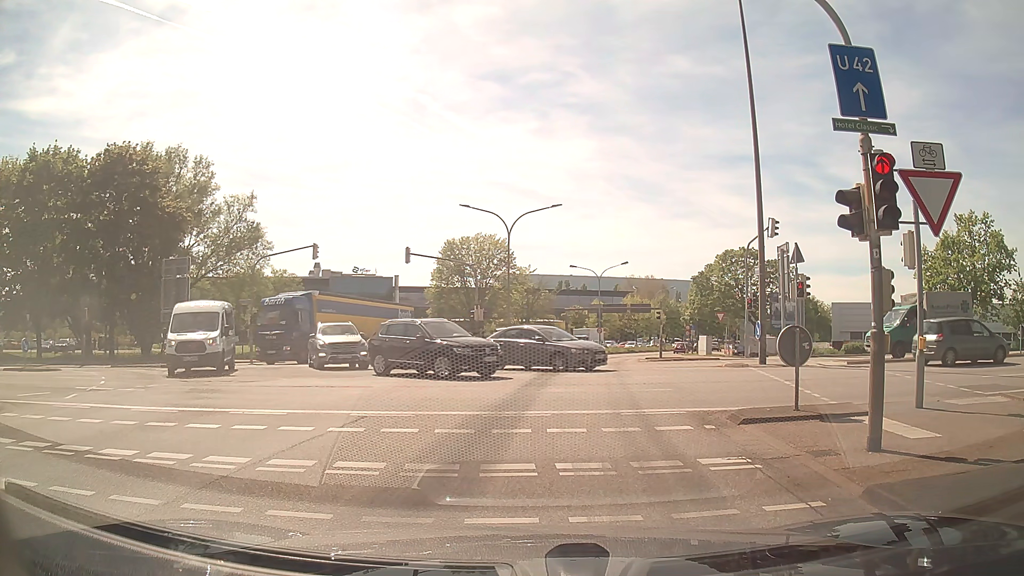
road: trunk_link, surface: asphalt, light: Day
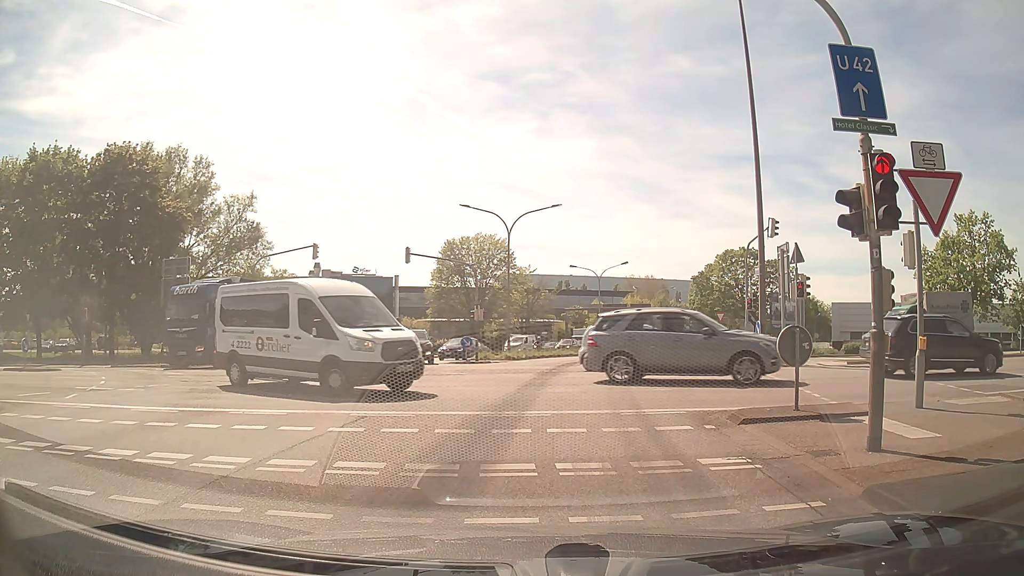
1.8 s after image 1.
(0.0, 0.0) m; 0°
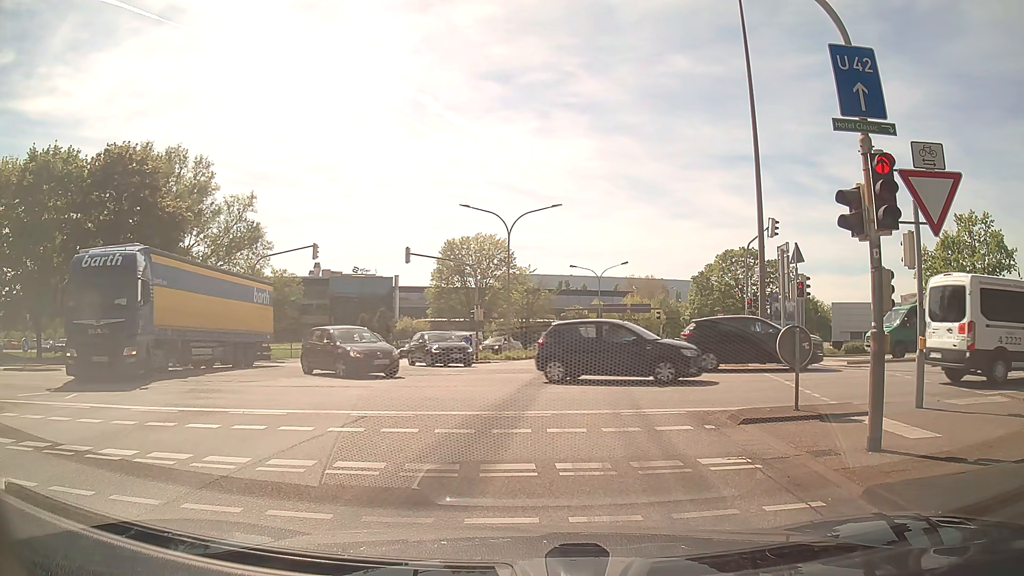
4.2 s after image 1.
(0.0, 0.0) m; 0°
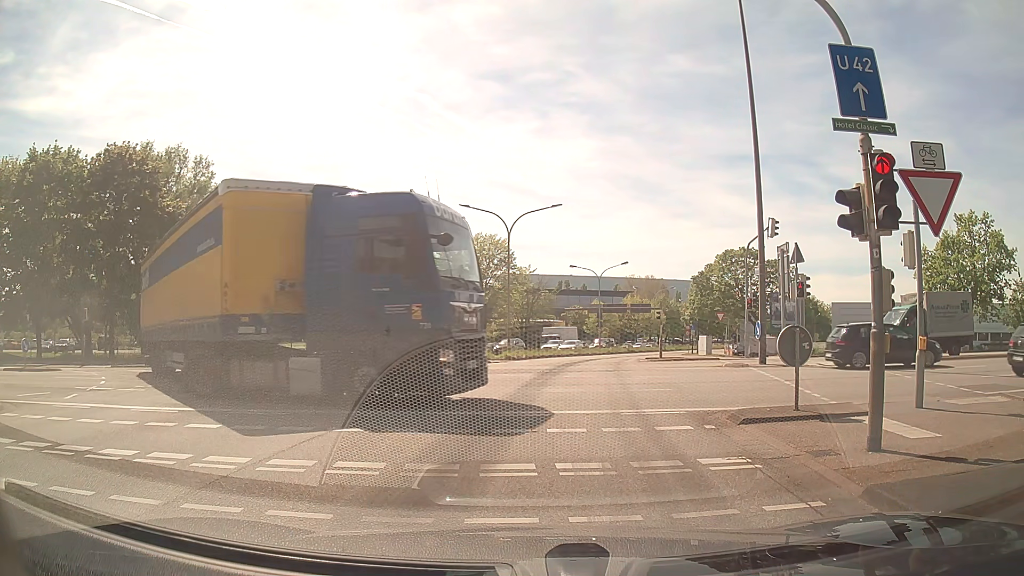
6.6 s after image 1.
(0.0, 0.0) m; 0°
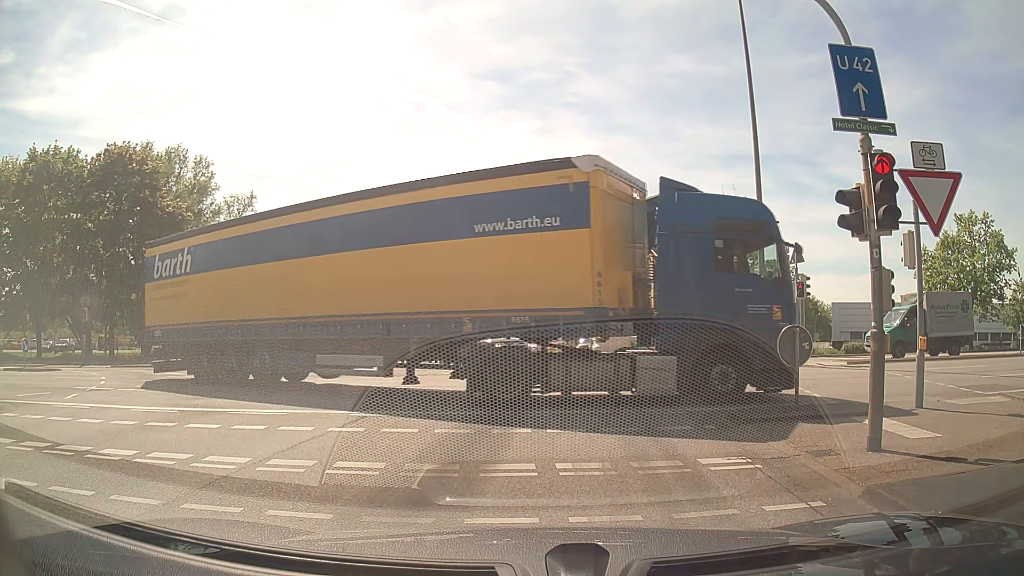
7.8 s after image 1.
(0.0, 0.0) m; 0°
